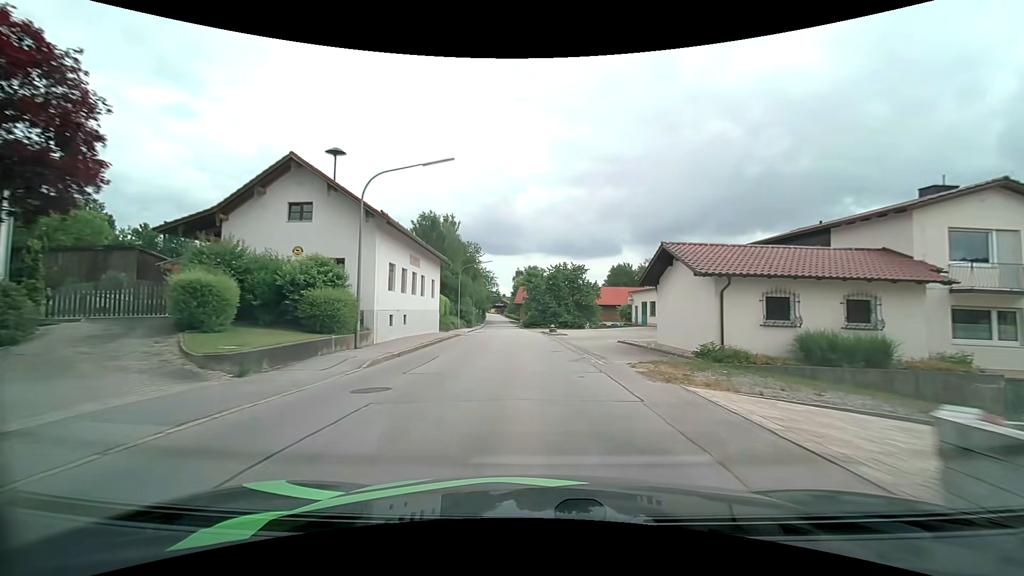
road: secondary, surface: asphalt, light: Day
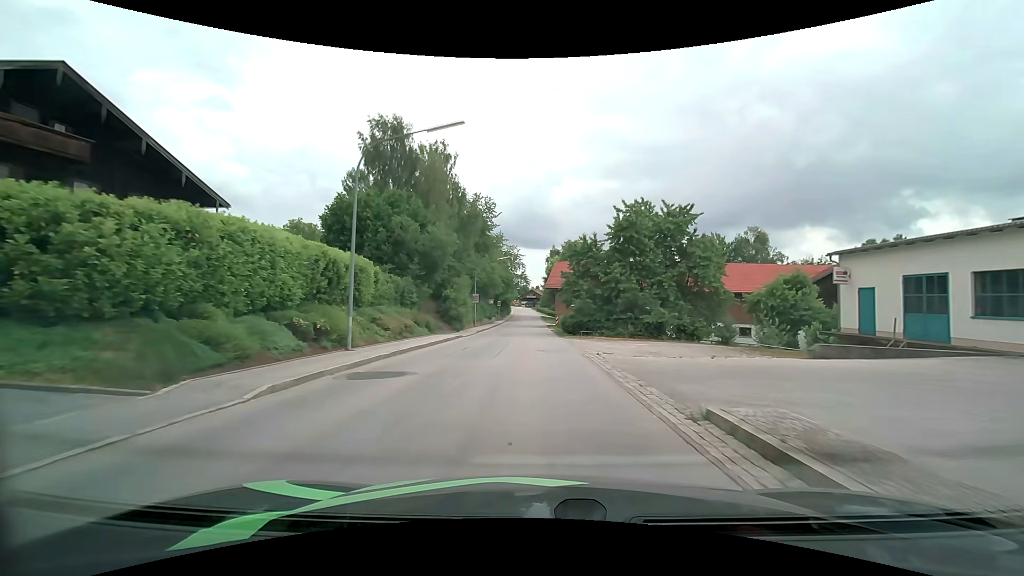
(-1.2, +39.7) m; -4°
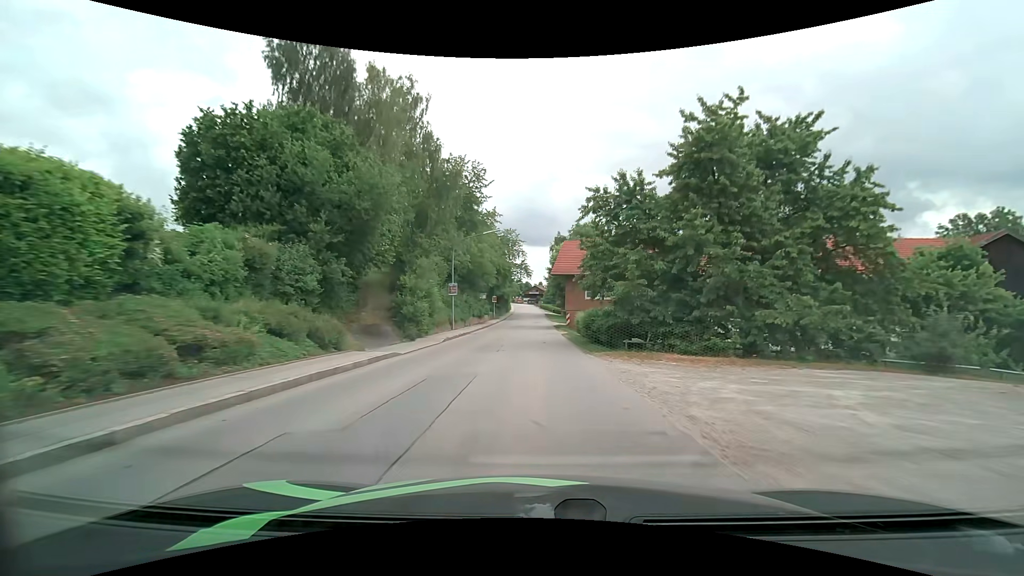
(0.0, +16.2) m; 0°
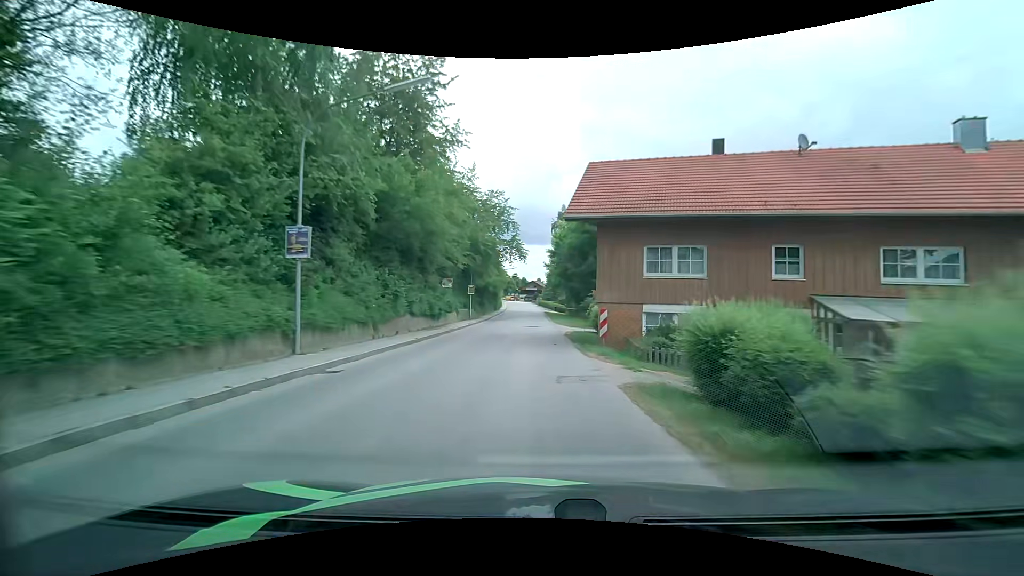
(+0.2, +24.3) m; 0°
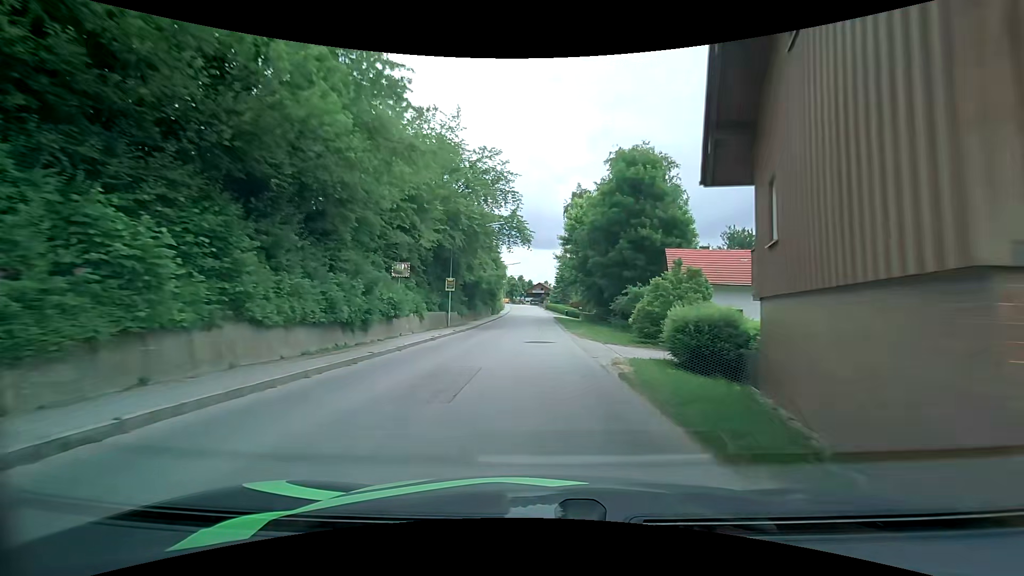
(-0.2, +15.8) m; -1°
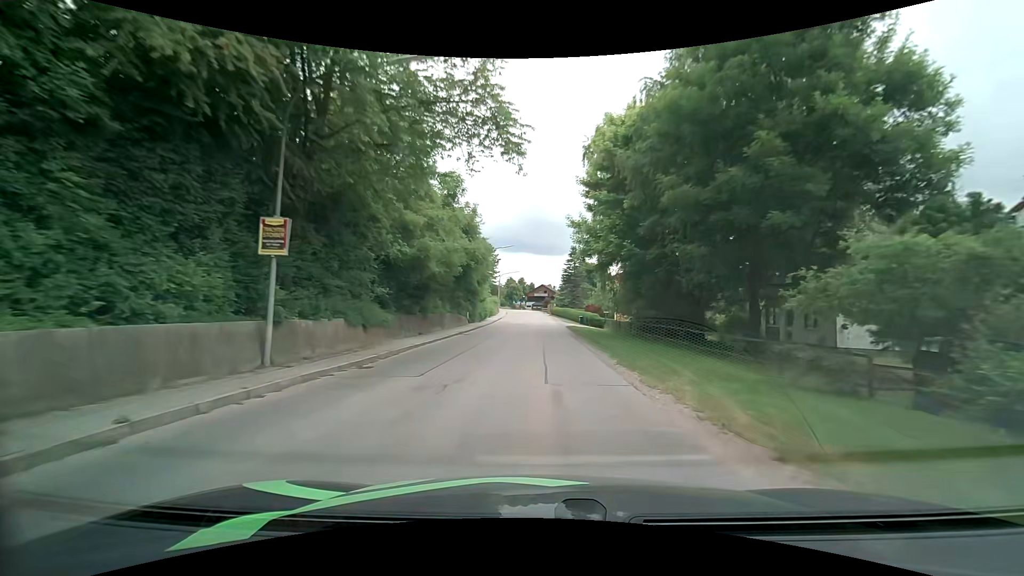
(+0.1, +24.1) m; 0°
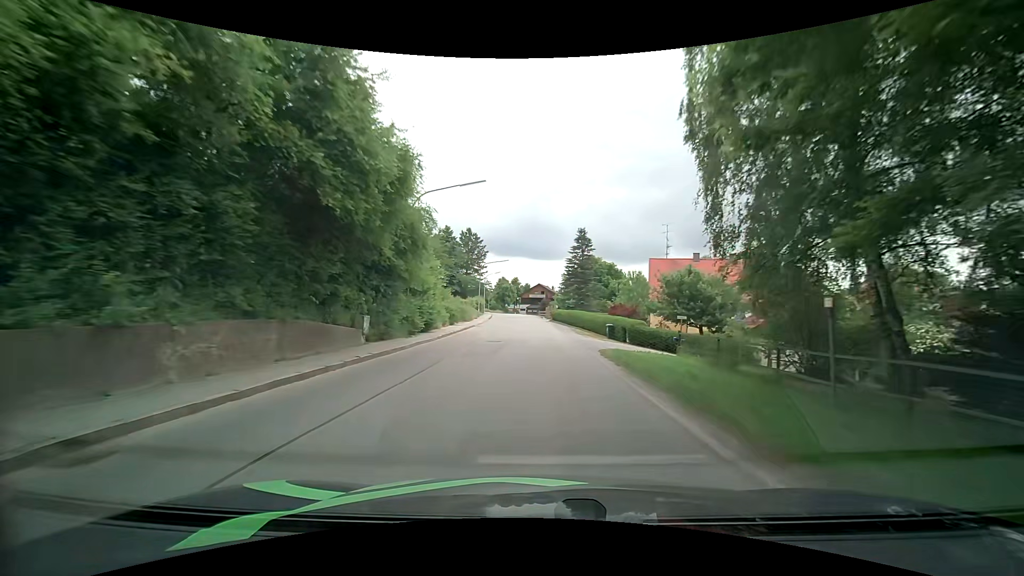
(0.0, +25.2) m; +1°
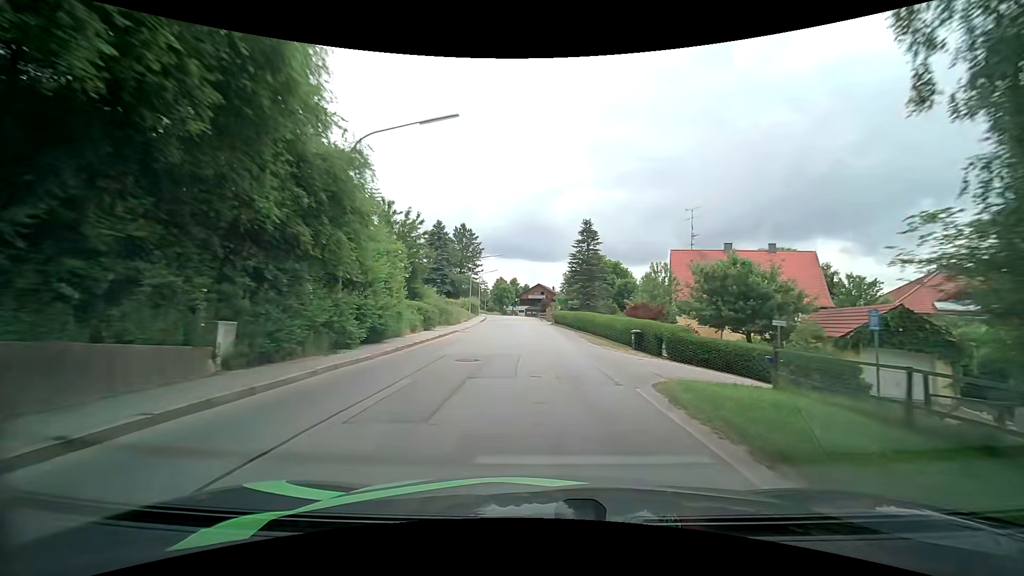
(-0.1, +8.4) m; -1°
(0, +10) (0, +20) (0, +30) (0, +40) (-1, +50) (-1, +60) (-2, +70) (-3, +80) (-3, +90) (-5, +100) m
